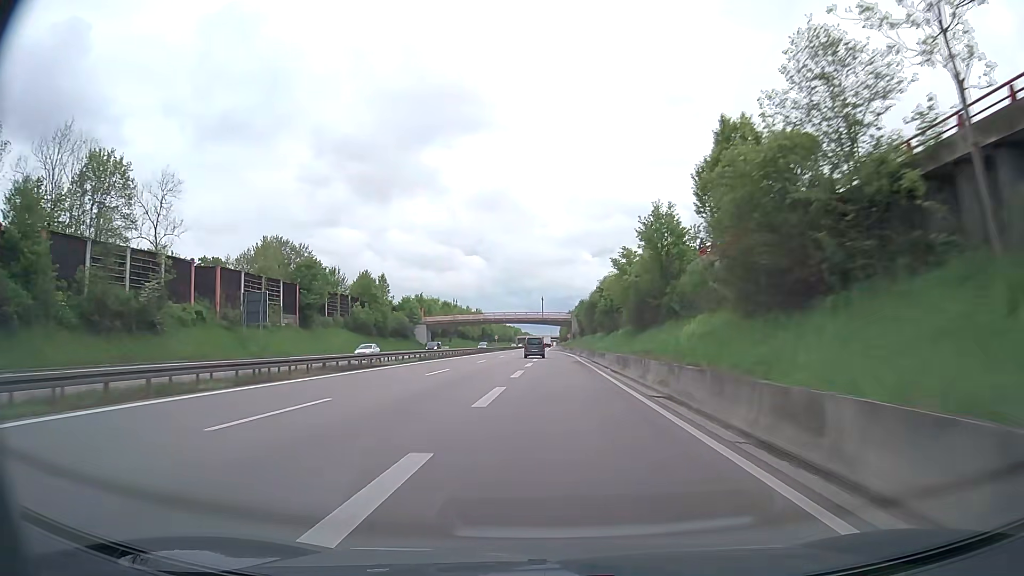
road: trunk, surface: asphalt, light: Day
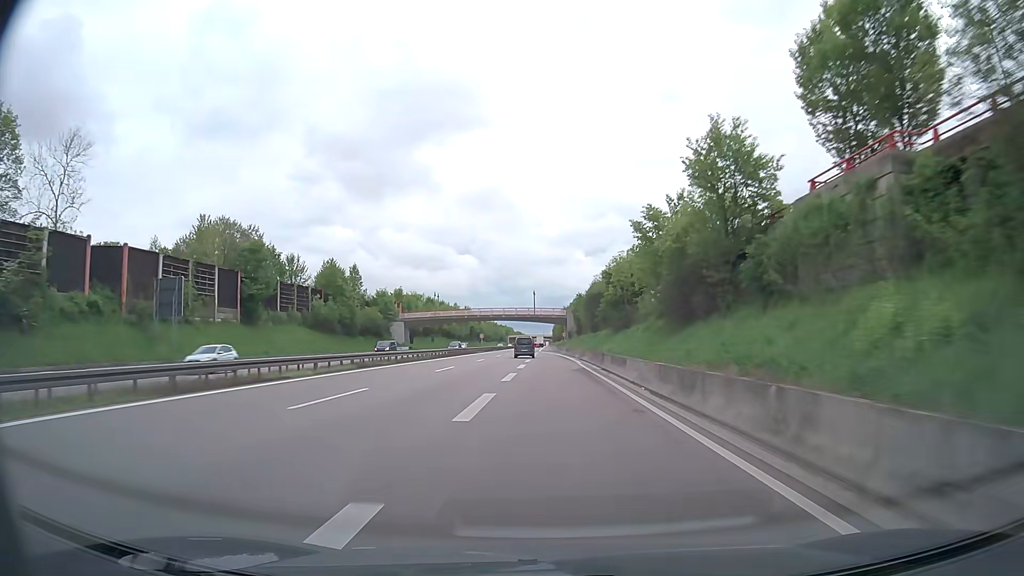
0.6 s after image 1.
(0.0, +14.6) m; 0°
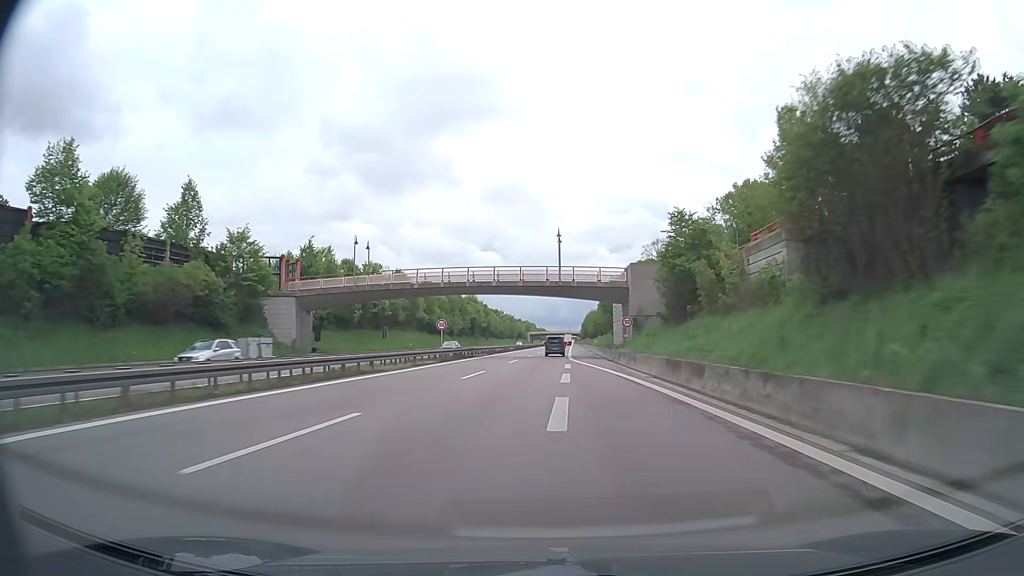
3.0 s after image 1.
(-0.9, +61.6) m; -2°
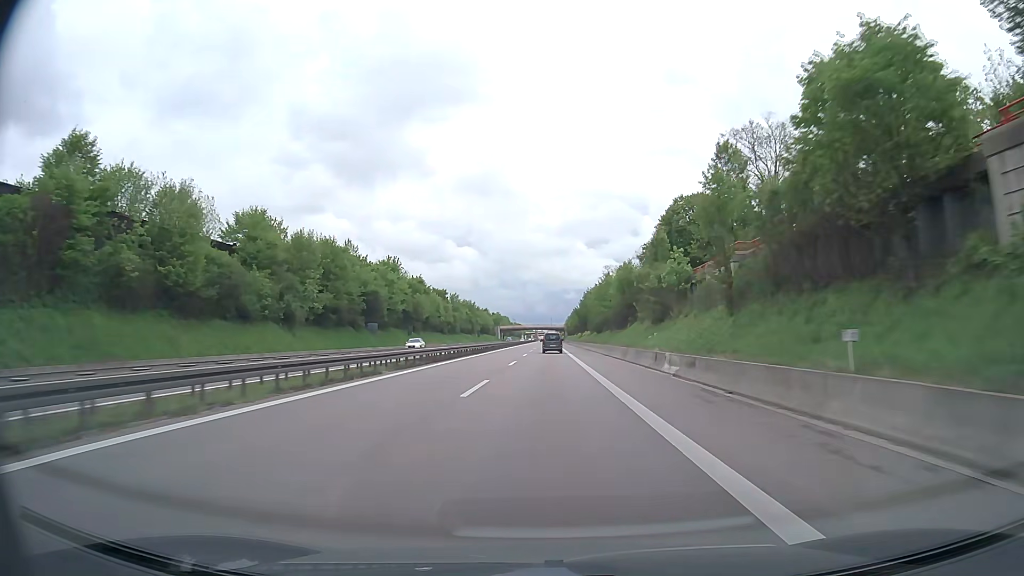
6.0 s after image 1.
(+0.9, +81.4) m; +2°
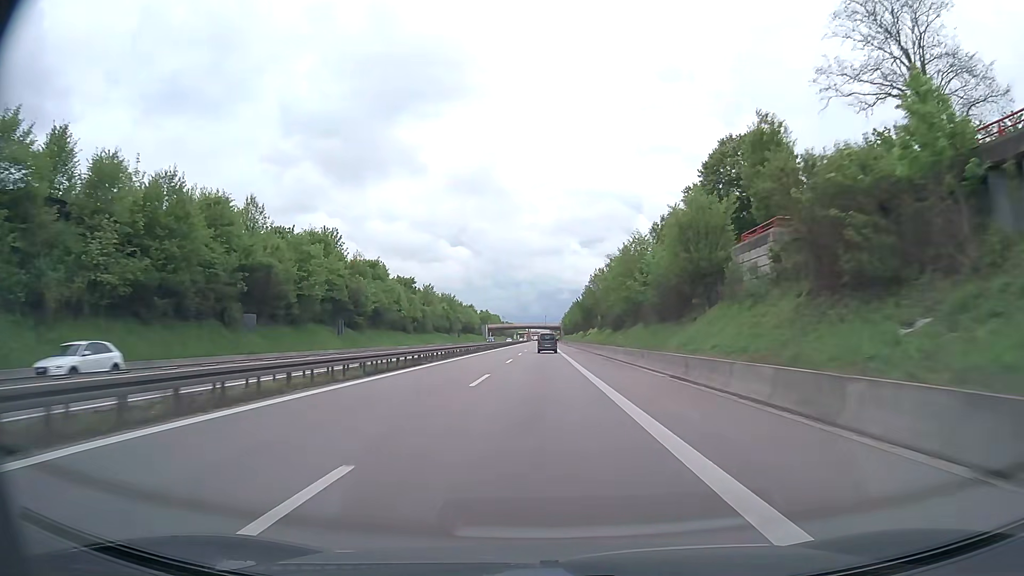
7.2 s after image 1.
(+0.3, +32.7) m; +1°
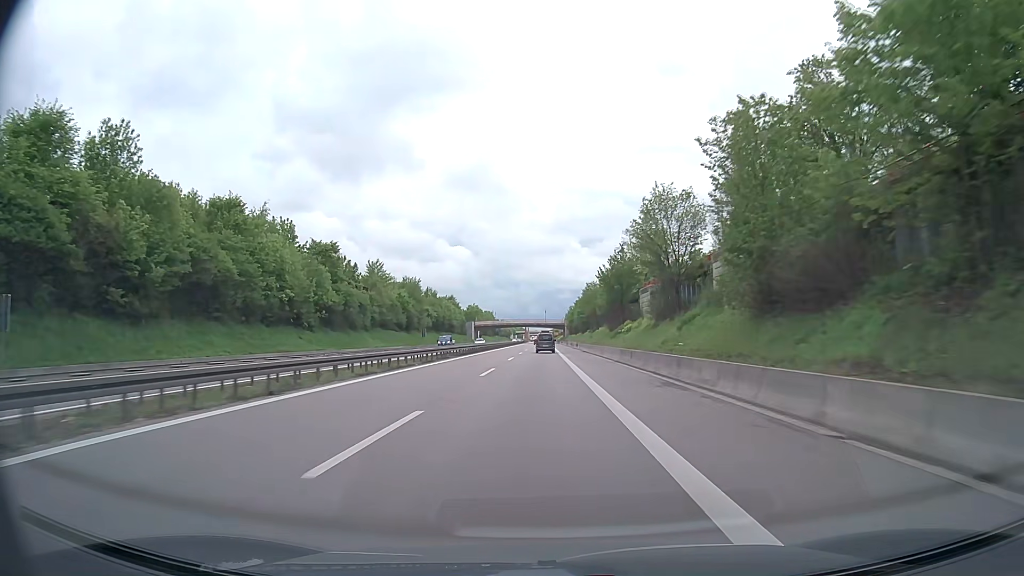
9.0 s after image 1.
(0.0, +49.0) m; 0°
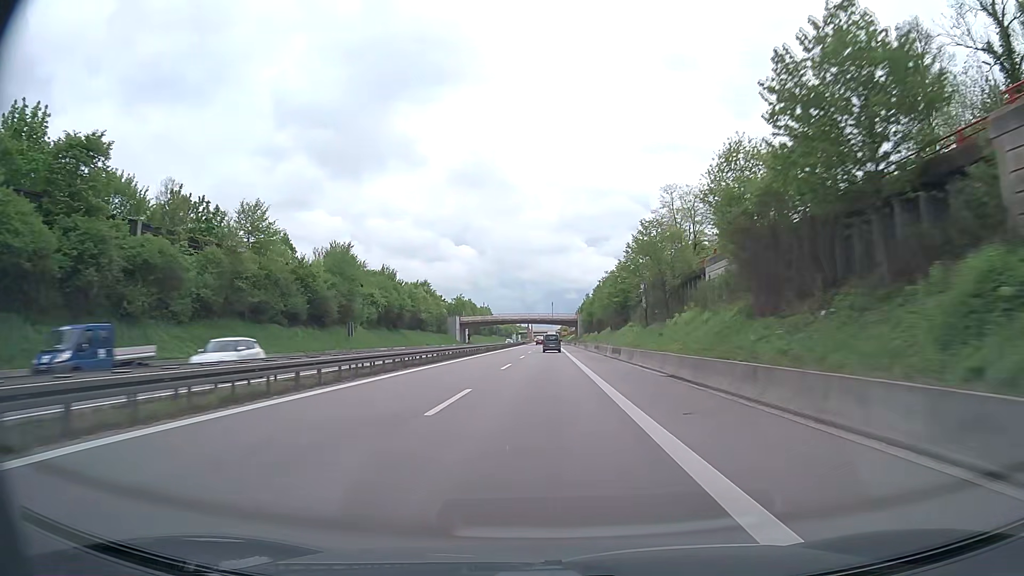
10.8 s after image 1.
(-0.2, +49.0) m; -1°
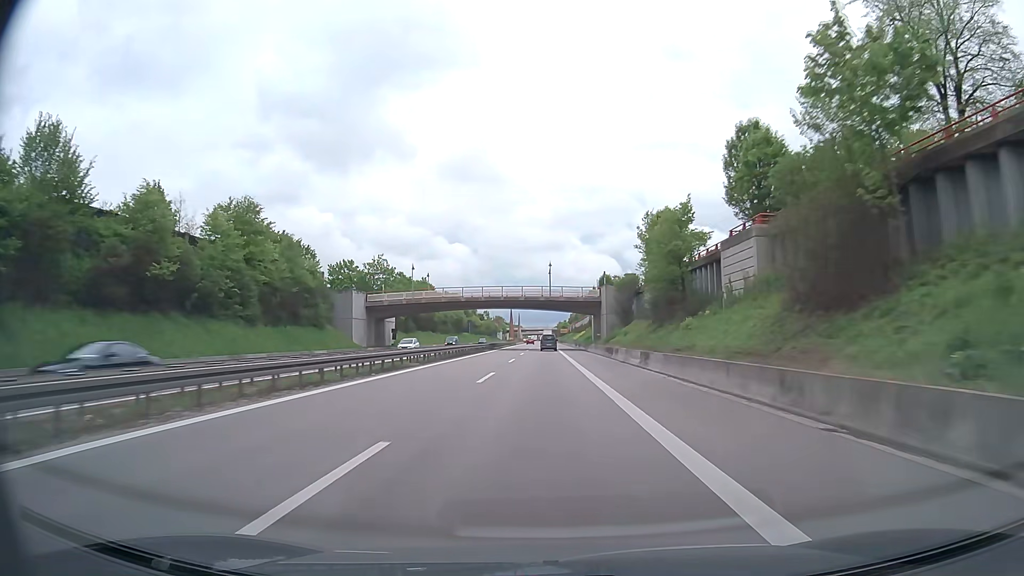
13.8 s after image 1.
(+0.5, +81.8) m; 0°
(0, +10) (0, +20) (0, +30) (0, +40) (0, +50) (0, +60) (0, +70) (0, +80) (0, +90) (0, +100) m
